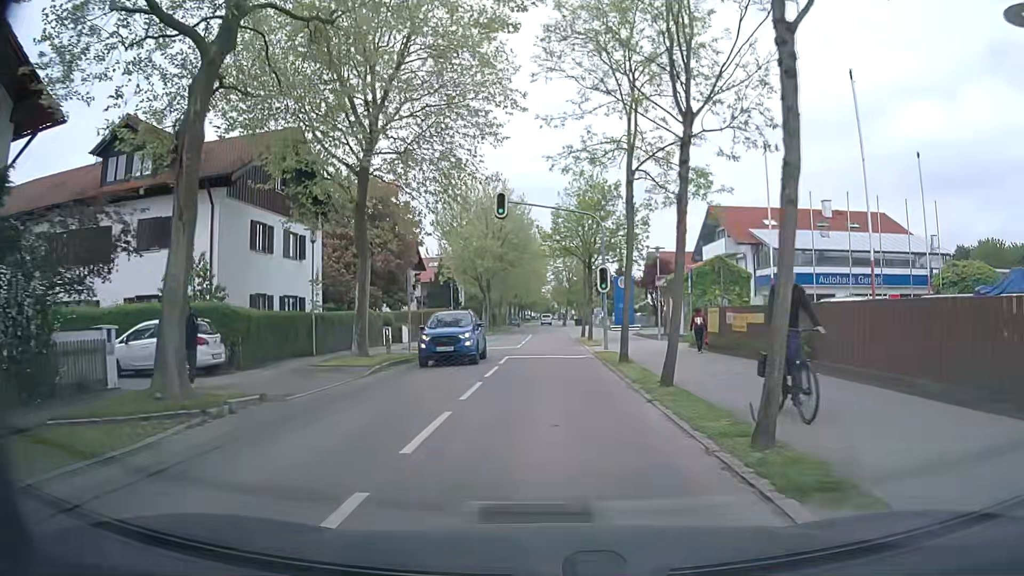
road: residential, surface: asphalt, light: Day
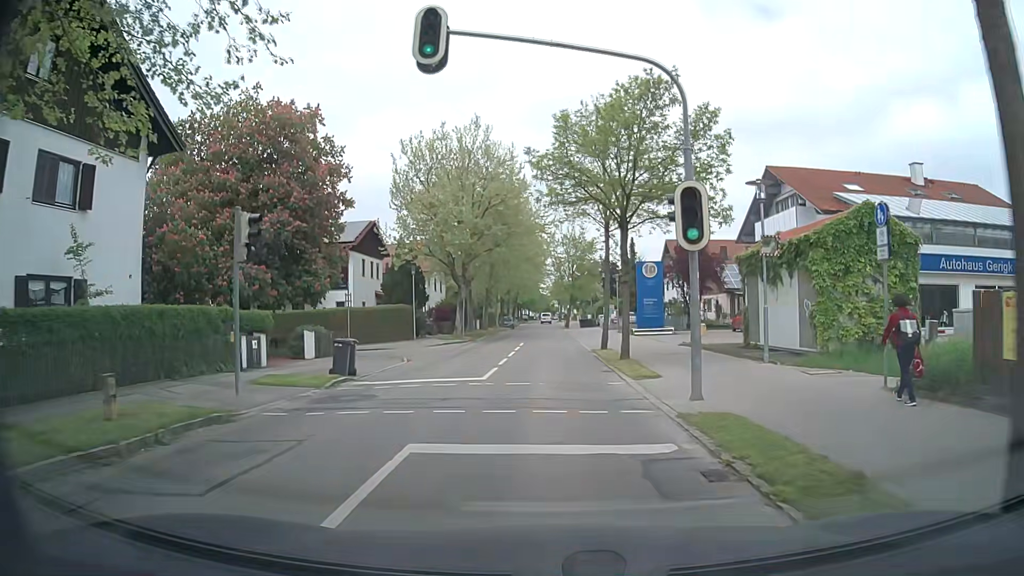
(0.0, +16.4) m; -1°
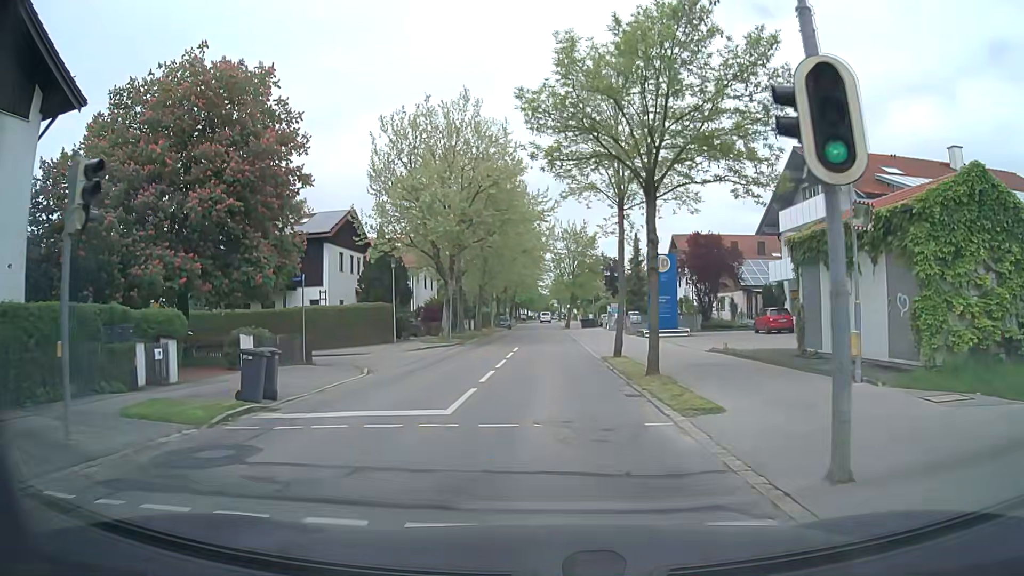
(+0.1, +5.3) m; +1°
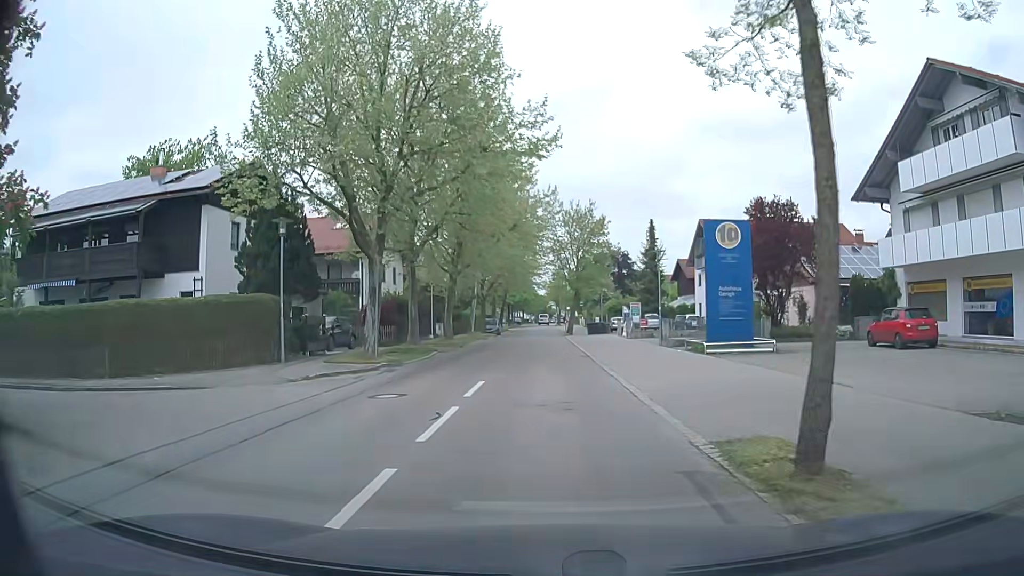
(-0.1, +15.8) m; -1°
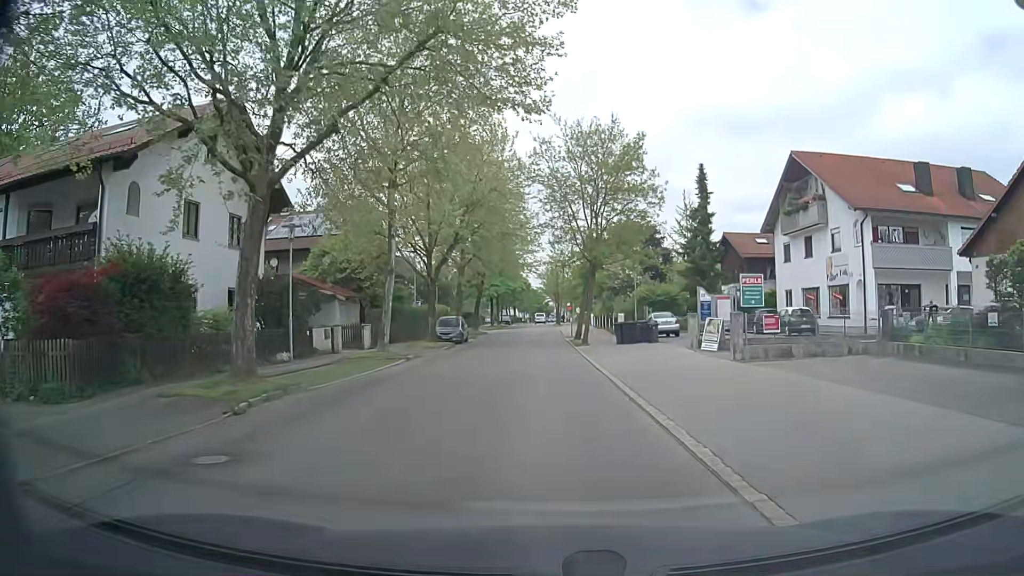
(+0.3, +27.2) m; +1°
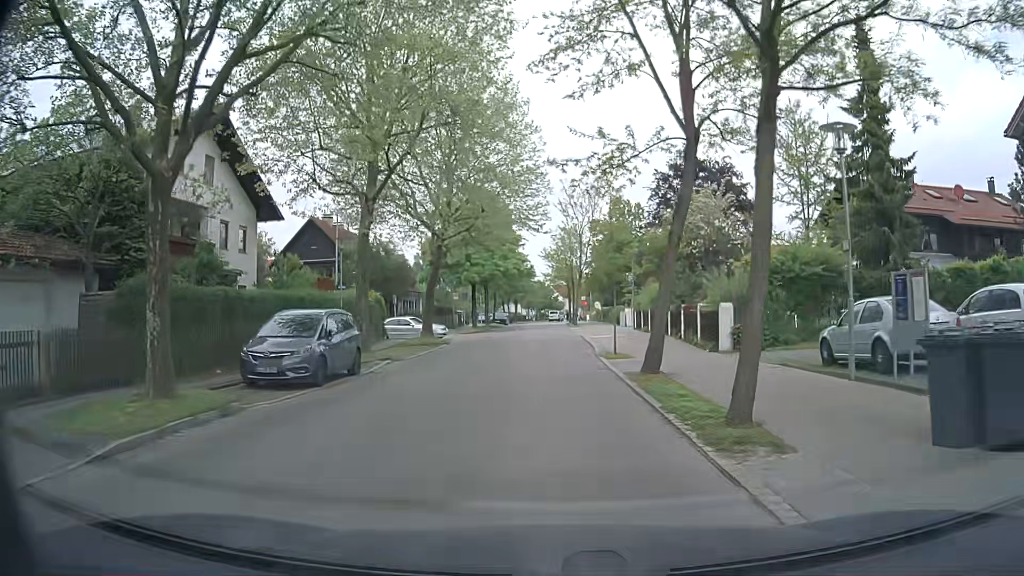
(-0.2, +27.1) m; -1°
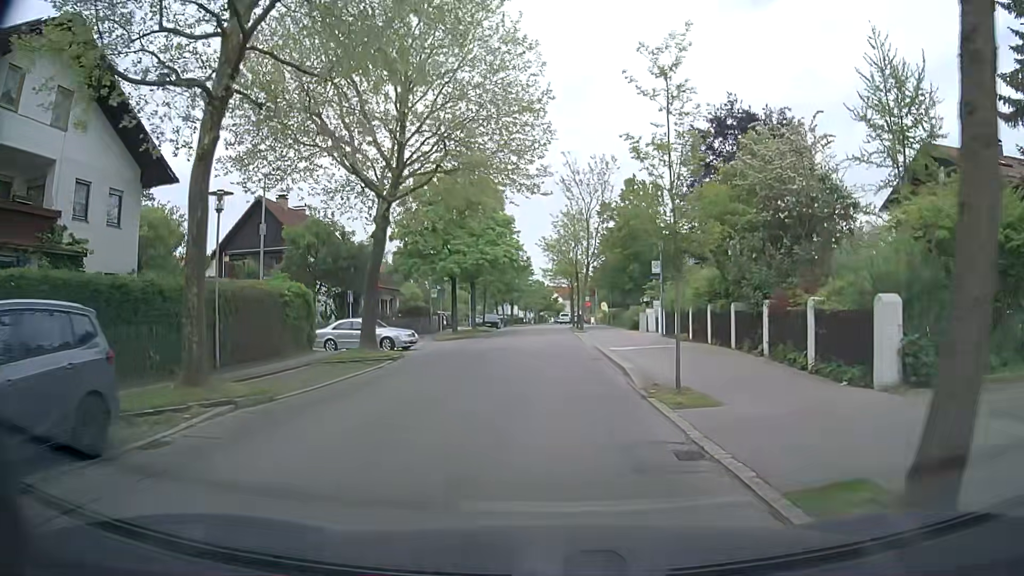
(+0.1, +10.9) m; 0°
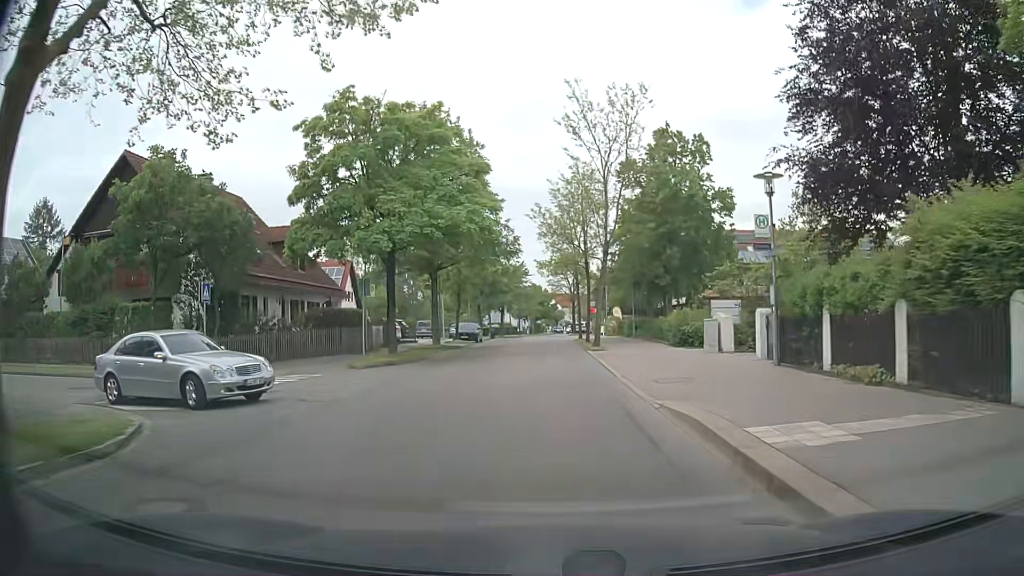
(0.0, +16.5) m; 0°
(0, +10) (0, +20) (0, +30) (0, +40) (0, +50) (0, +60) (0, +70) (0, +80) (+1, +90) (+3, +100) m
